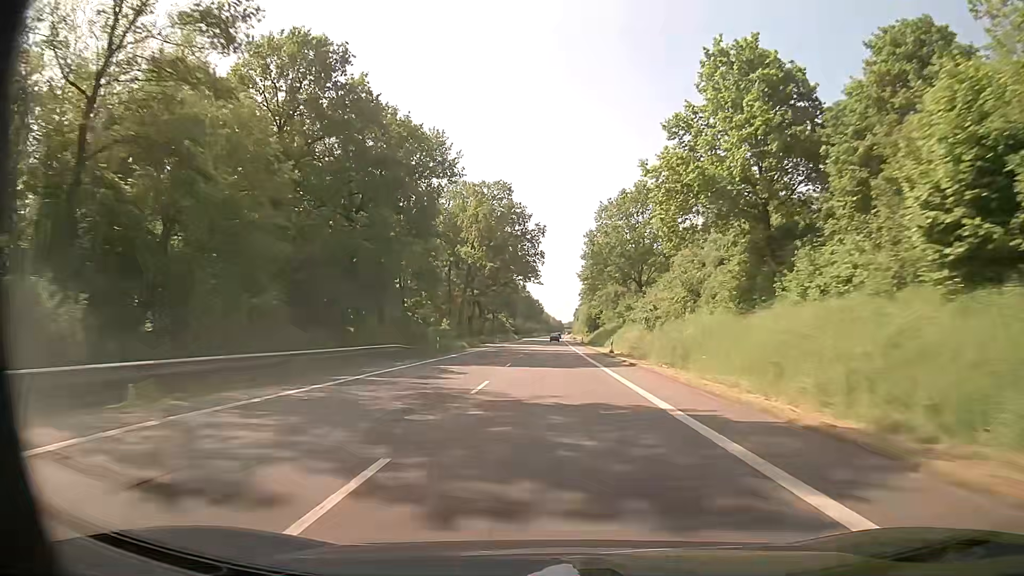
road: primary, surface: asphalt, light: Day
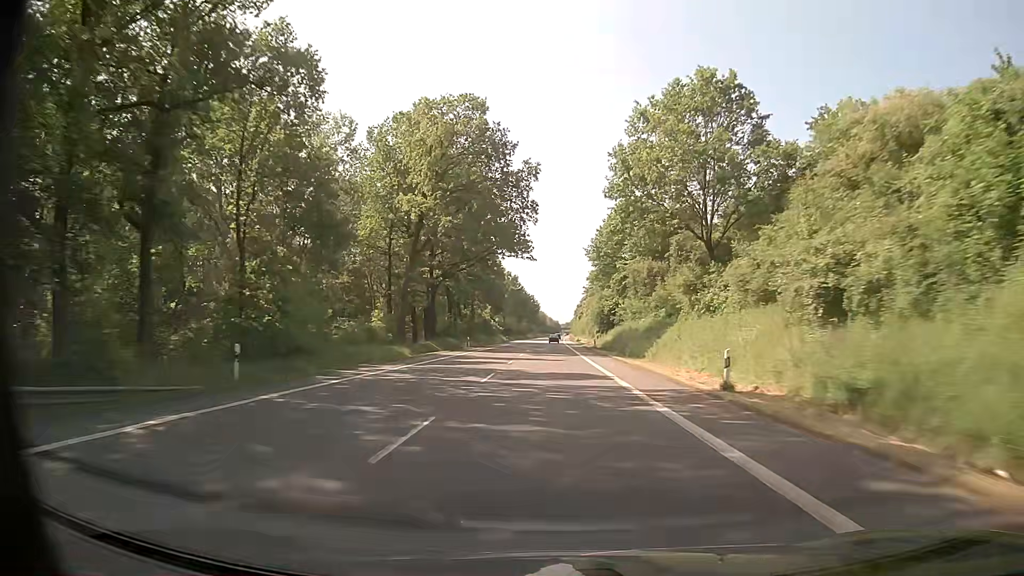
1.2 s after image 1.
(+0.2, +32.3) m; 0°
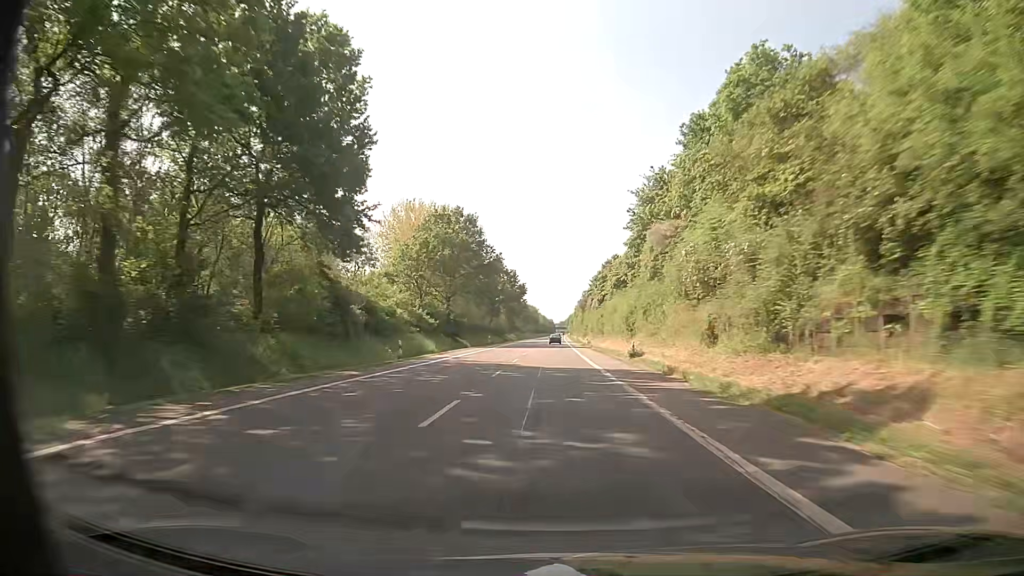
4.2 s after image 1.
(+0.8, +81.2) m; +1°
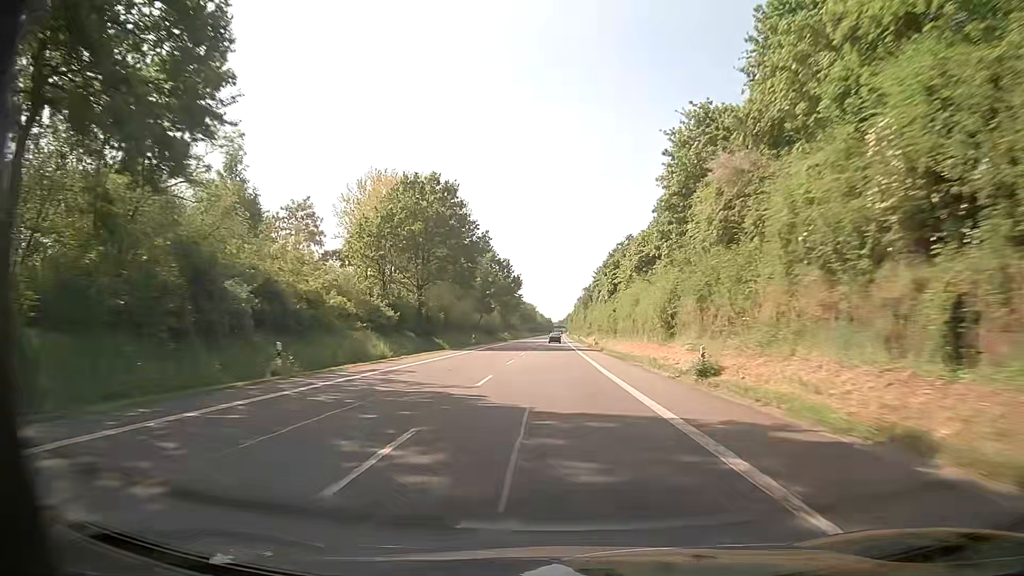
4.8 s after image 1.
(0.0, +16.3) m; 0°
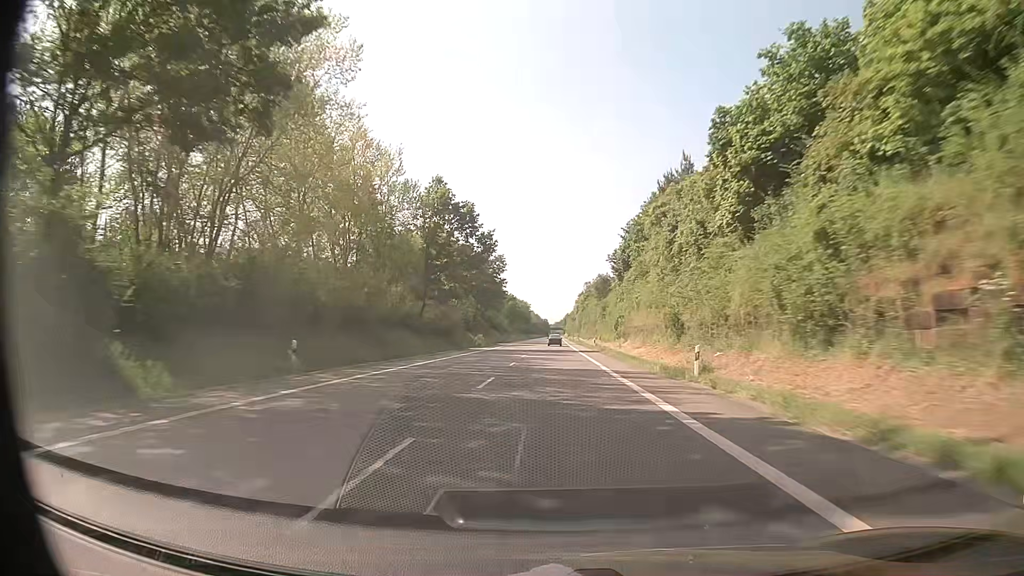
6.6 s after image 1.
(0.0, +48.8) m; 0°
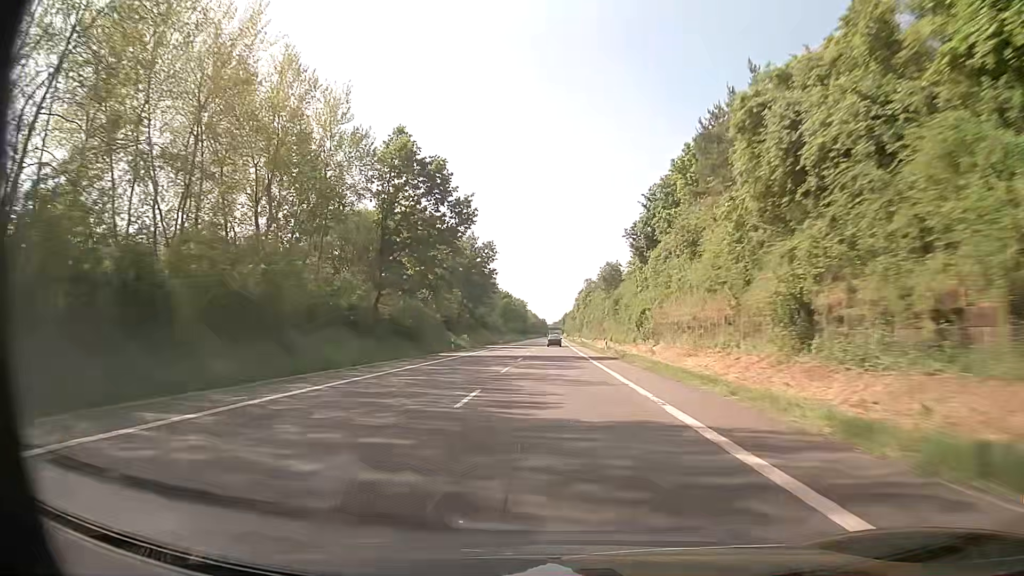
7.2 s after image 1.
(0.0, +16.3) m; 0°
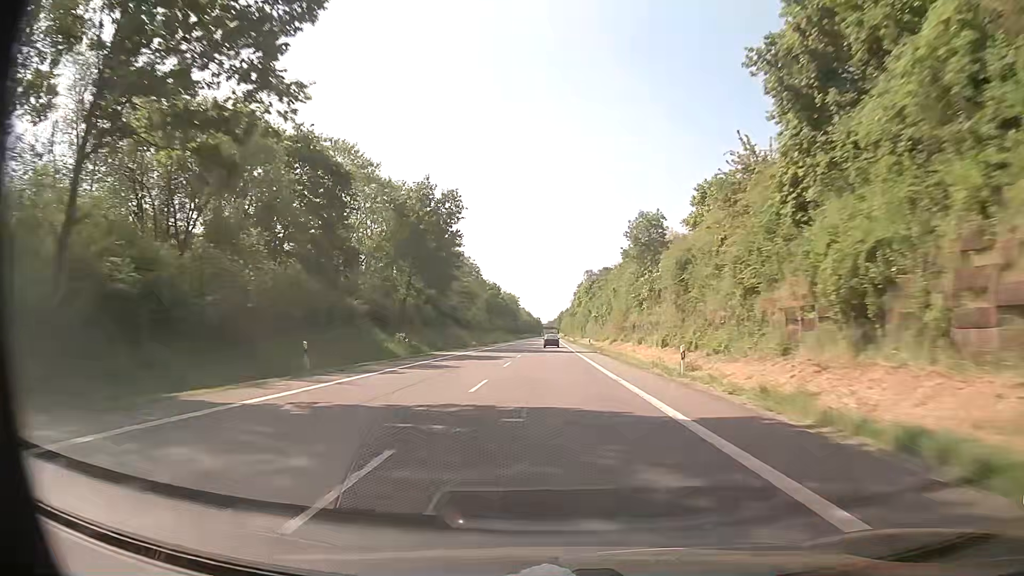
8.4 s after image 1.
(+0.1, +32.5) m; +1°
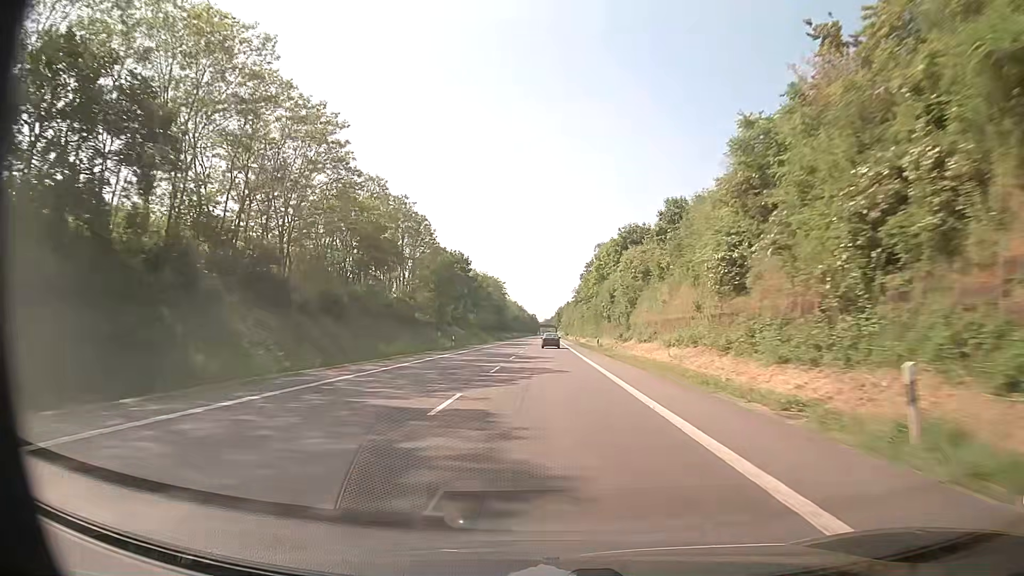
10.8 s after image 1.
(+0.1, +64.7) m; 0°
(0, +10) (0, +20) (0, +30) (0, +40) (0, +50) (0, +60) (0, +70) (0, +80) (0, +90) (0, +100) m
